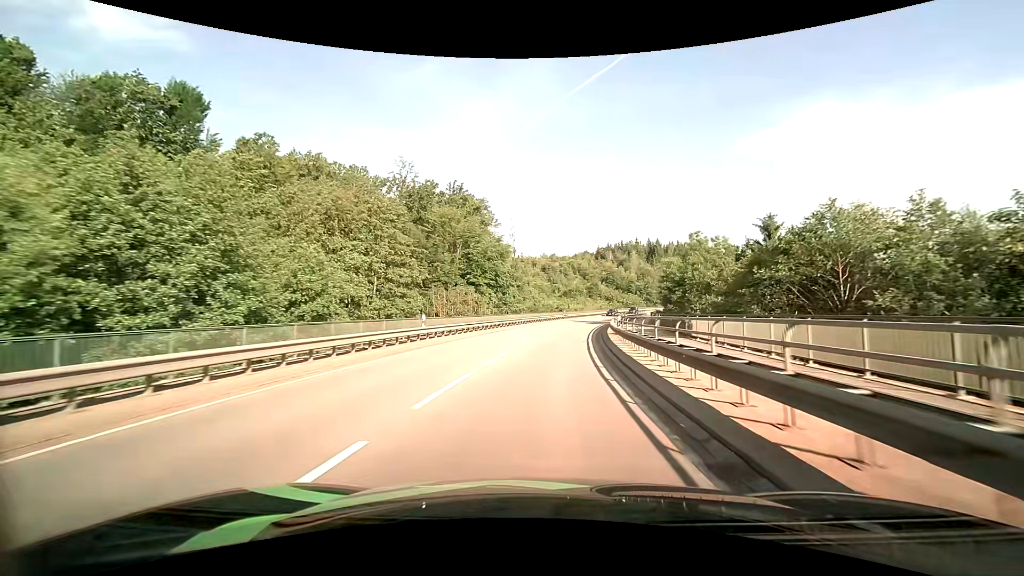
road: secondary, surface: asphalt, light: Day
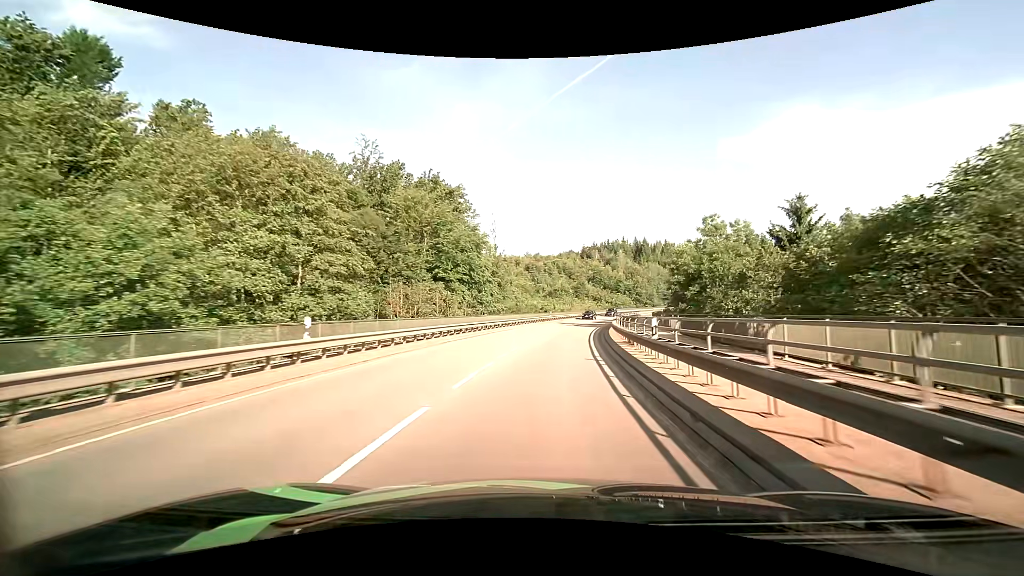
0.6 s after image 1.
(+0.2, +10.1) m; +2°
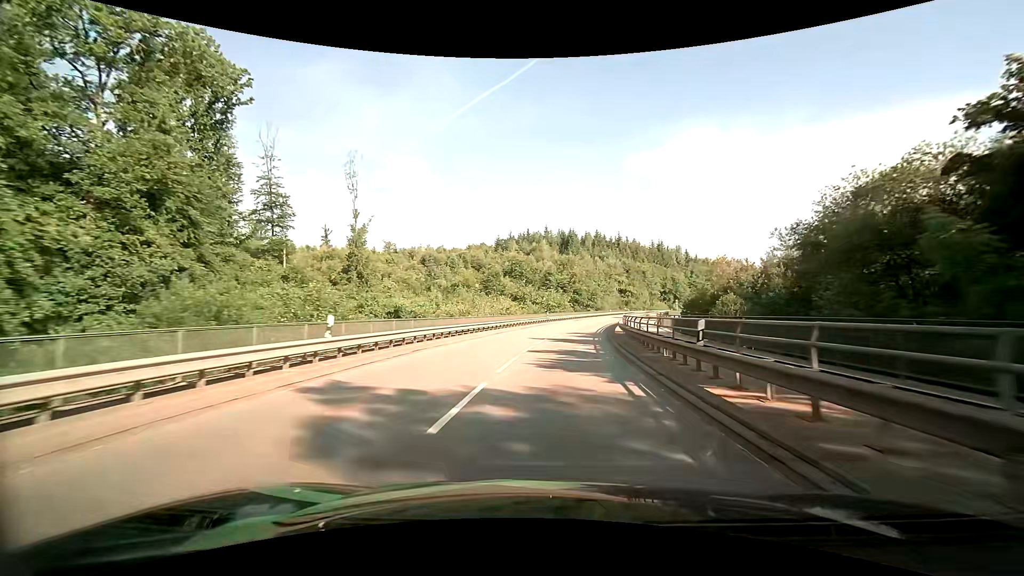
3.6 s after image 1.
(+4.5, +51.3) m; +10°
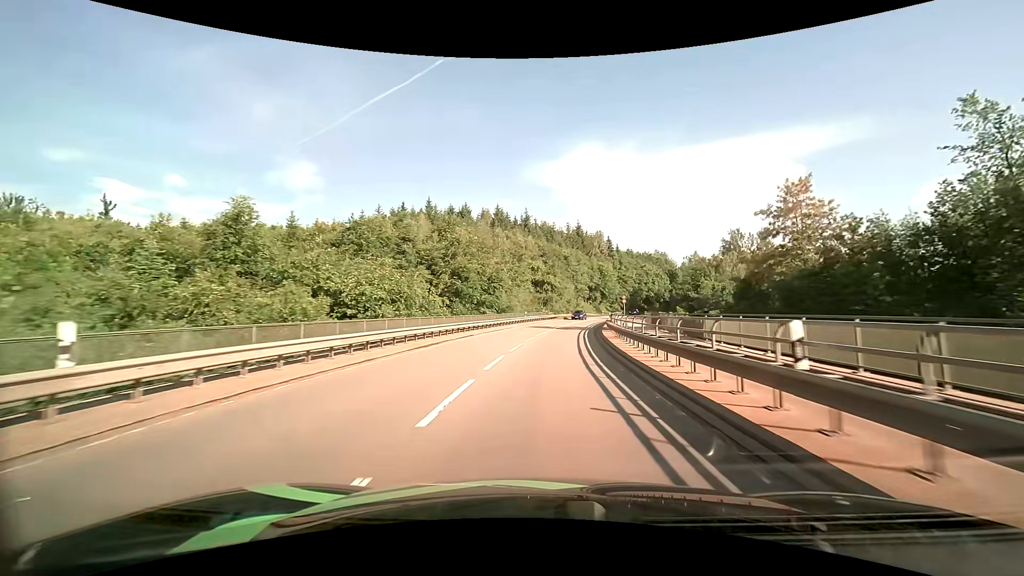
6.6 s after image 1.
(+5.6, +53.4) m; +12°
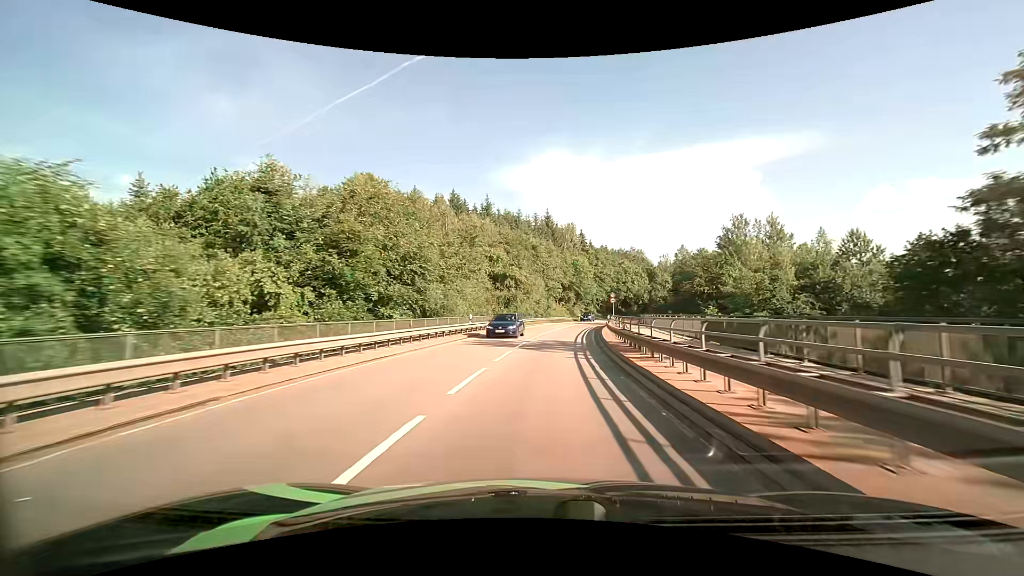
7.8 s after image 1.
(+0.7, +21.4) m; +4°
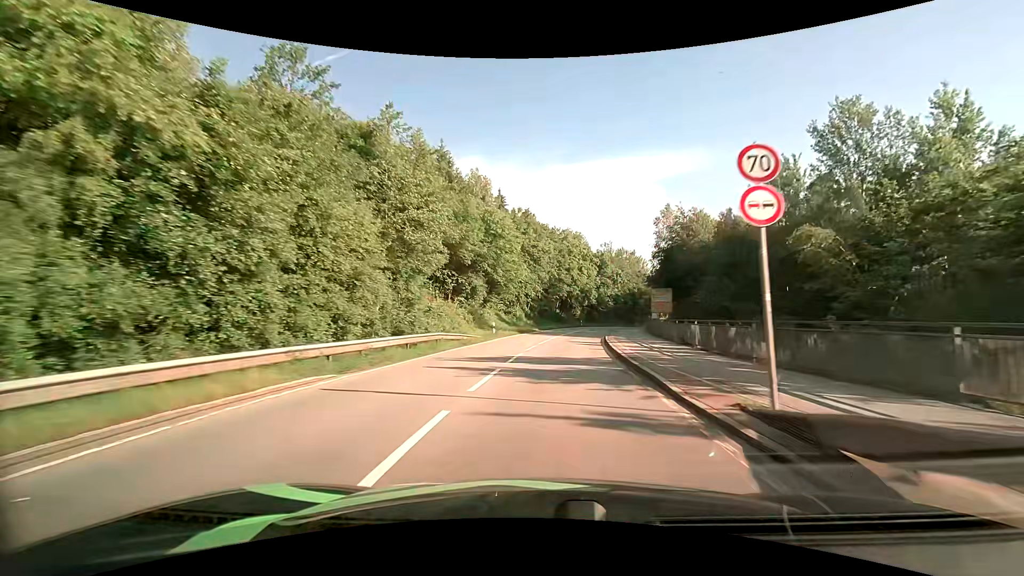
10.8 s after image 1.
(+4.1, +53.1) m; +9°
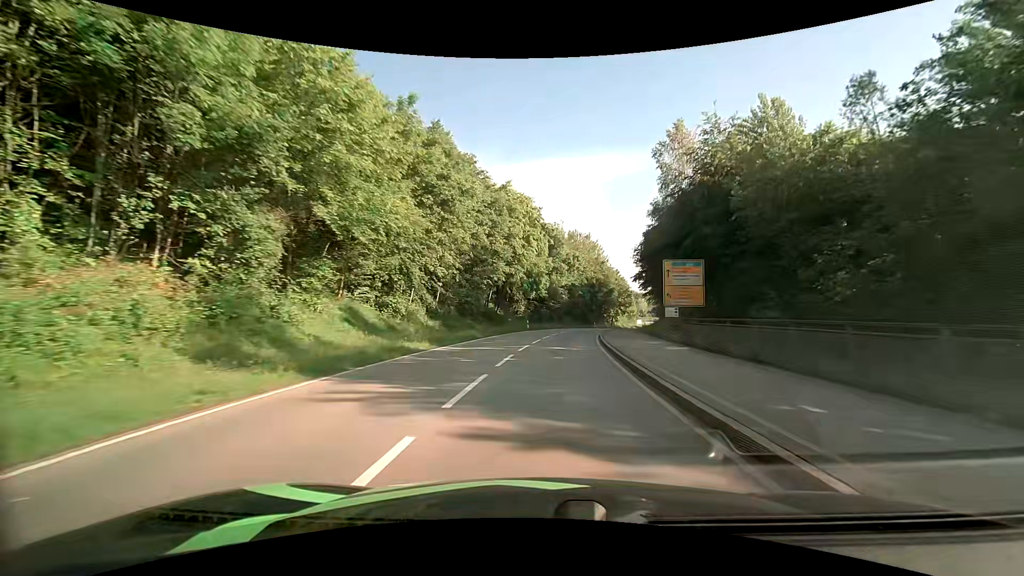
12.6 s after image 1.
(+2.0, +31.5) m; +7°
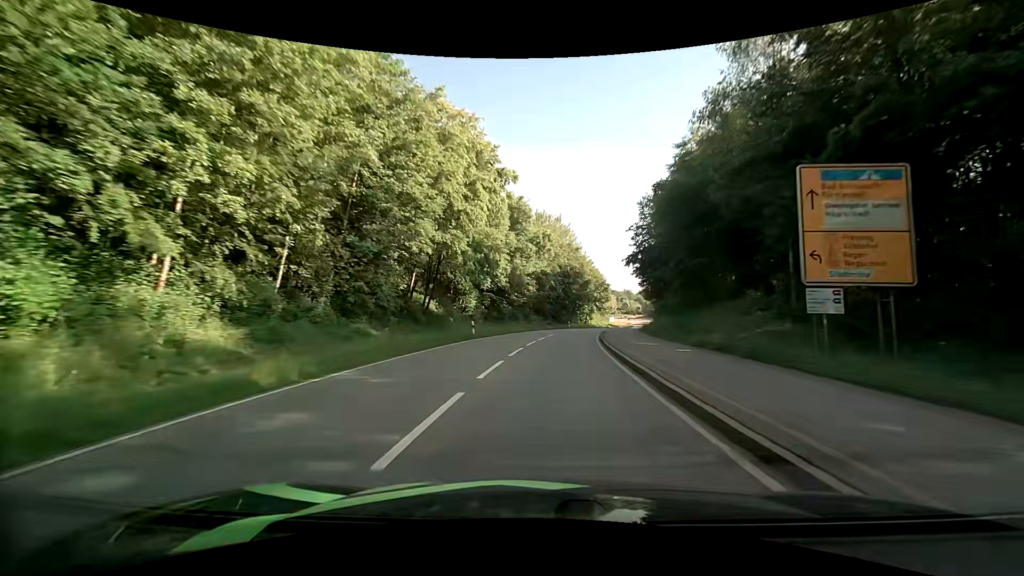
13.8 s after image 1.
(+0.7, +20.9) m; +4°
(0, +10) (+1, +20) (+2, +30) (+3, +40) (+4, +50) (+6, +60) (+8, +69) (+11, +79) (+13, +89) (+16, +98) m
